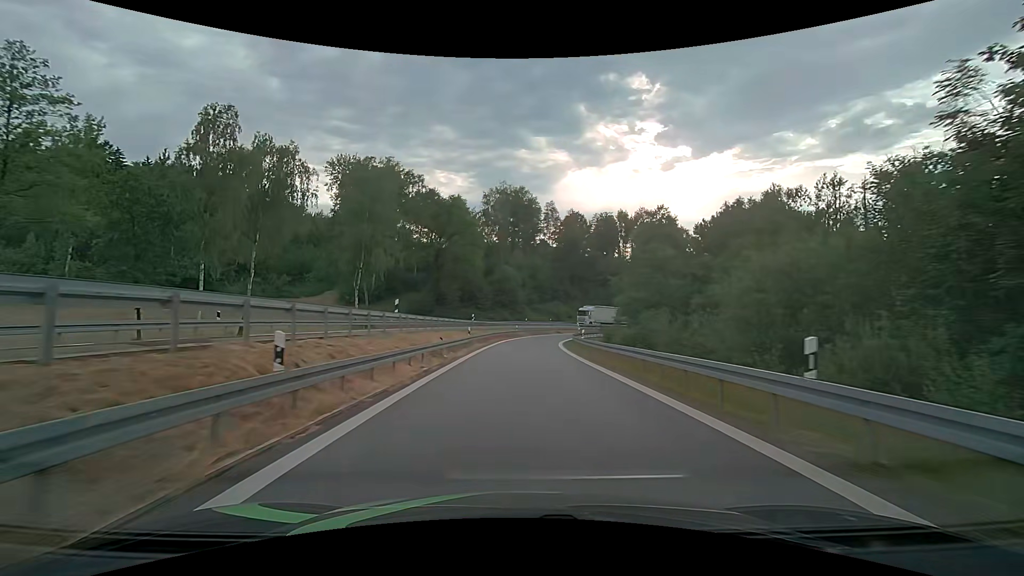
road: motorway_link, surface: asphalt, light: Day
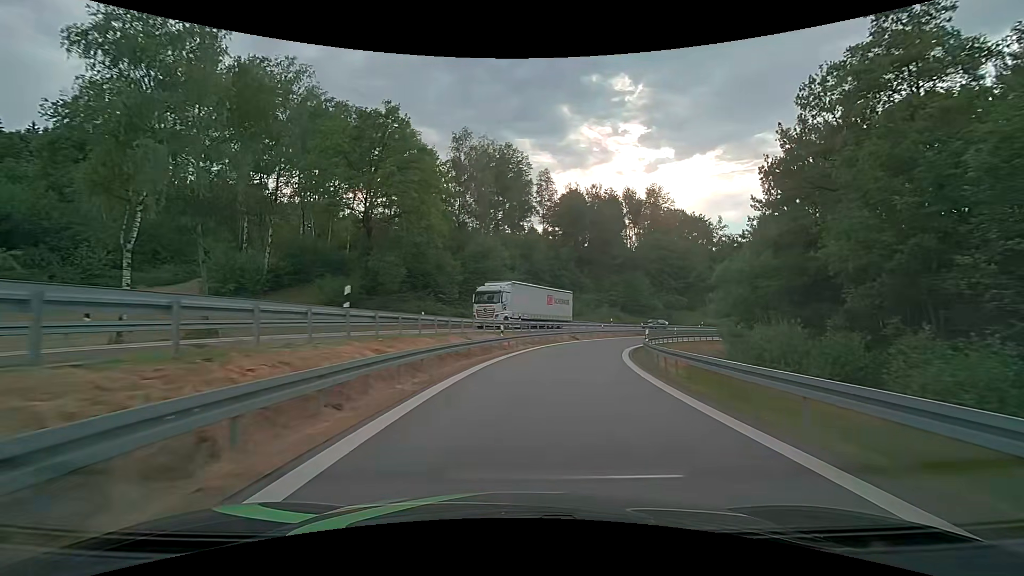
(0.0, +32.3) m; +2°
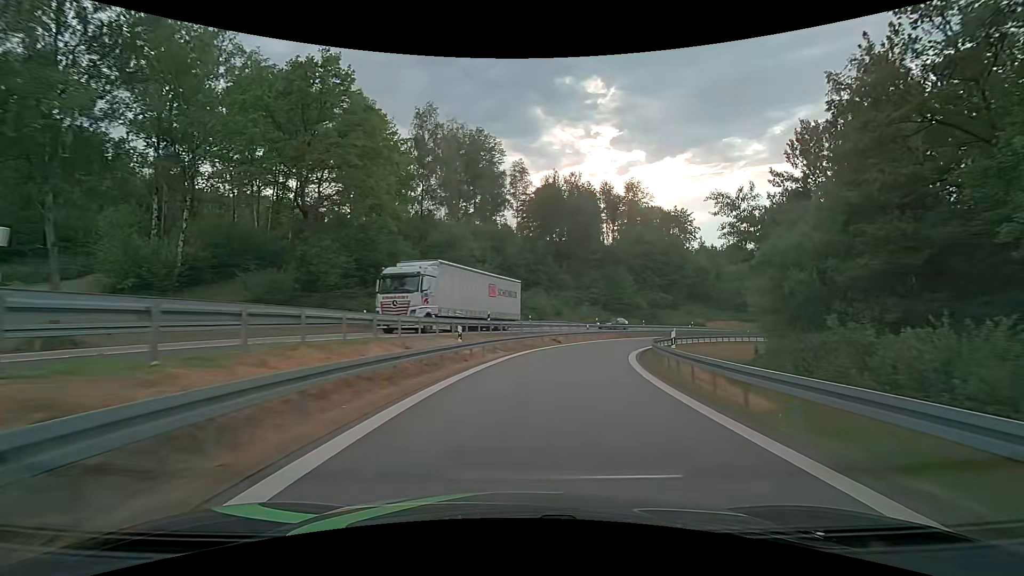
(+0.2, +8.1) m; +3°
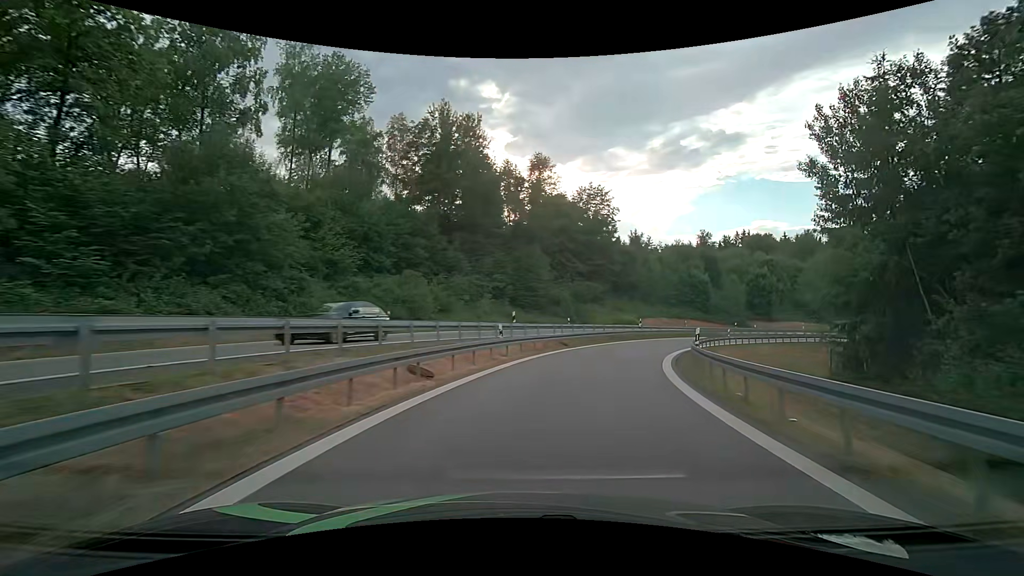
(+2.3, +23.9) m; +12°
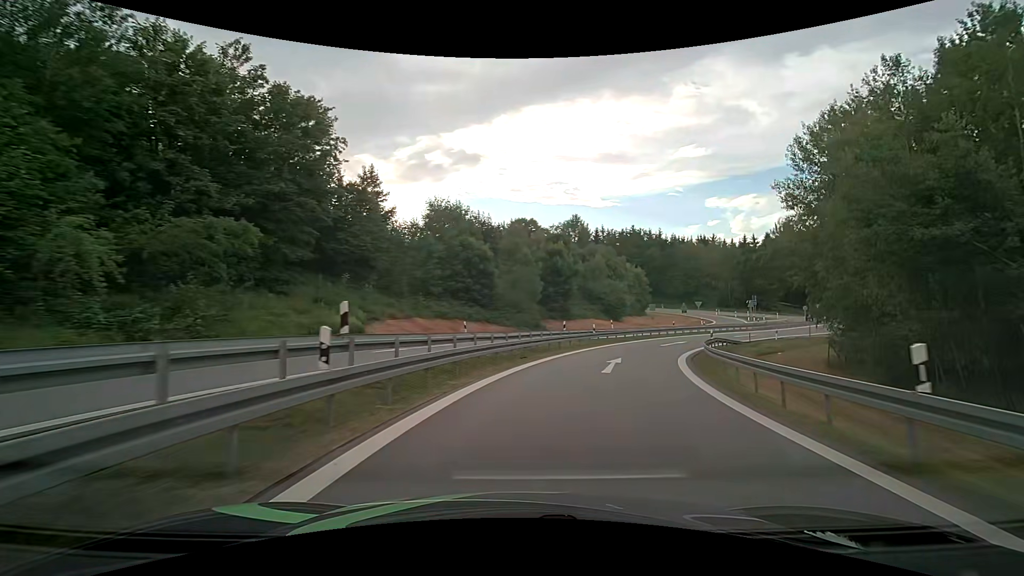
(+9.0, +36.8) m; +29°
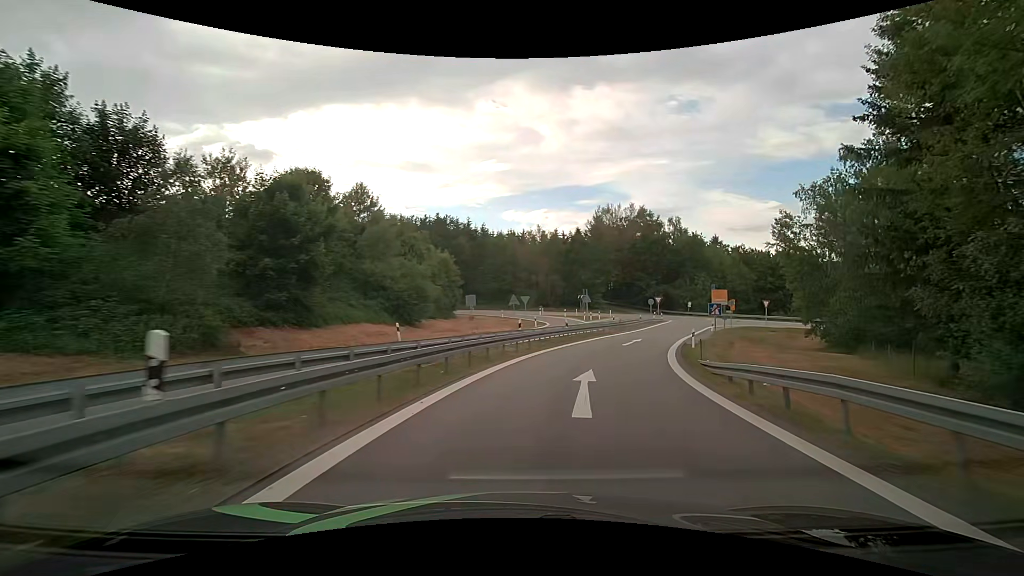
(+5.5, +28.0) m; +22°
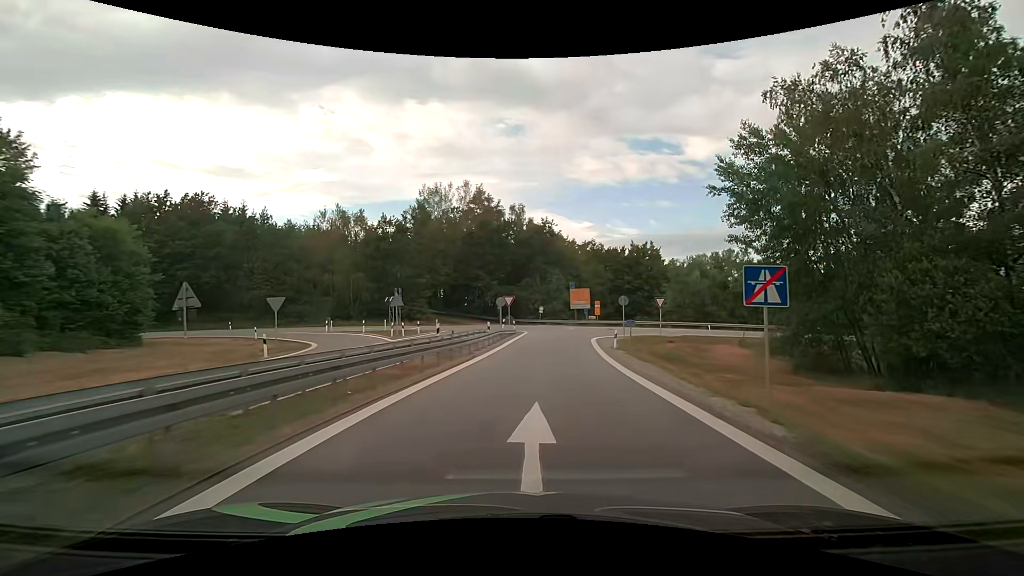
(+4.8, +26.4) m; +19°
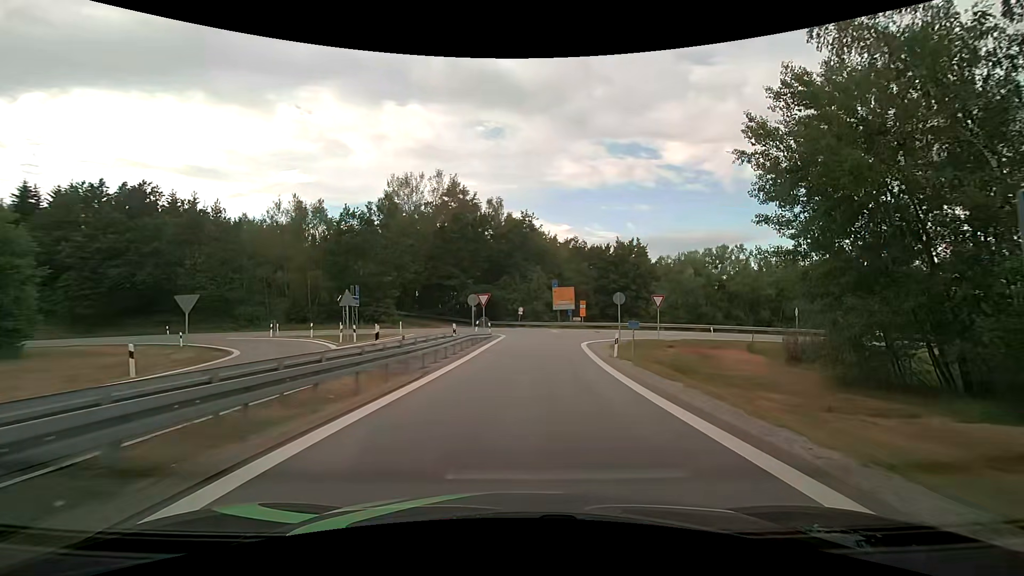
(+0.1, +6.3) m; +2°
(0, +10) (+1, +20) (+1, +30) (+2, +40) (-1, +49) (-9, +54) (-19, +55) (-29, +55) (-39, +55) (-49, +55) m
